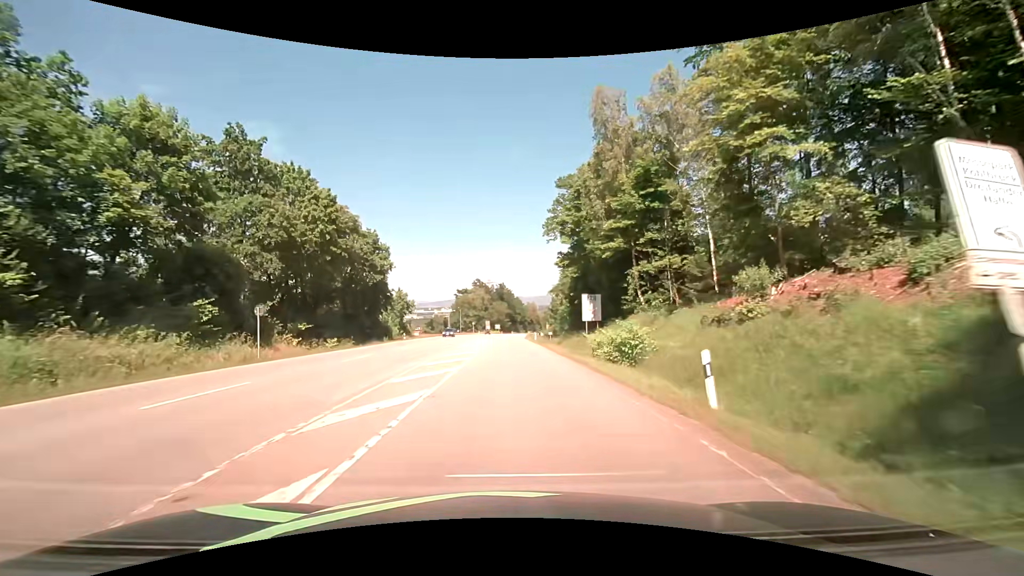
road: secondary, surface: asphalt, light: Day
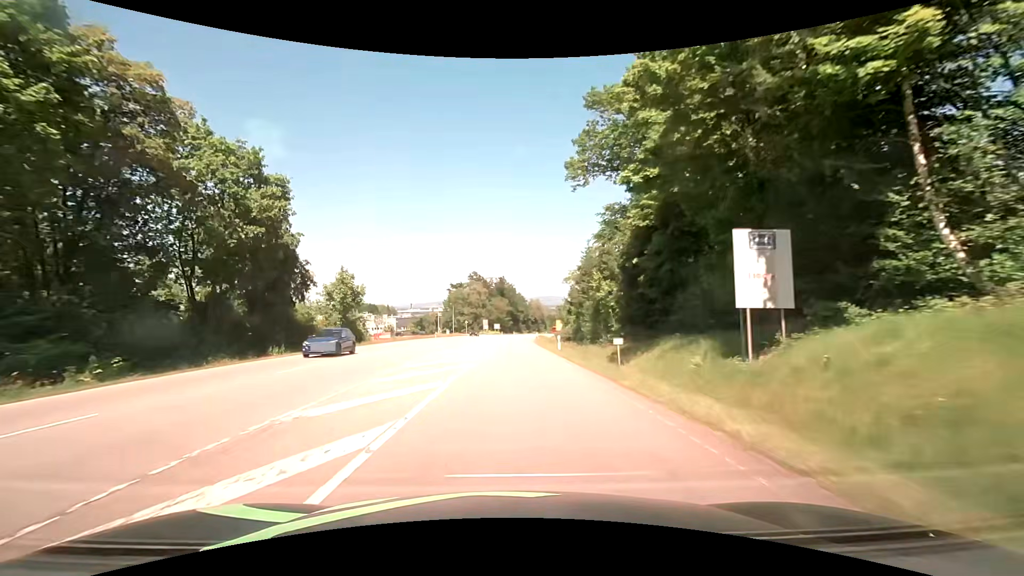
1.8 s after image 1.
(-0.1, +27.5) m; 0°
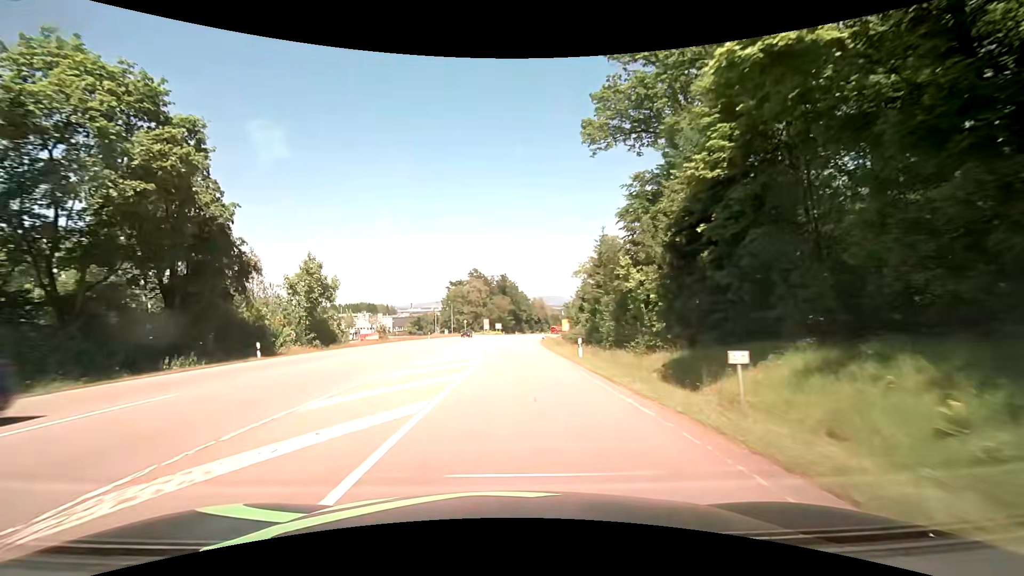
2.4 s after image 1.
(0.0, +9.2) m; 0°
(0, +10) (0, +20) (0, +30) (-1, +40) (-1, +50) (-1, +60) (-1, +70) (-1, +80) (0, +90) (0, +100) m
